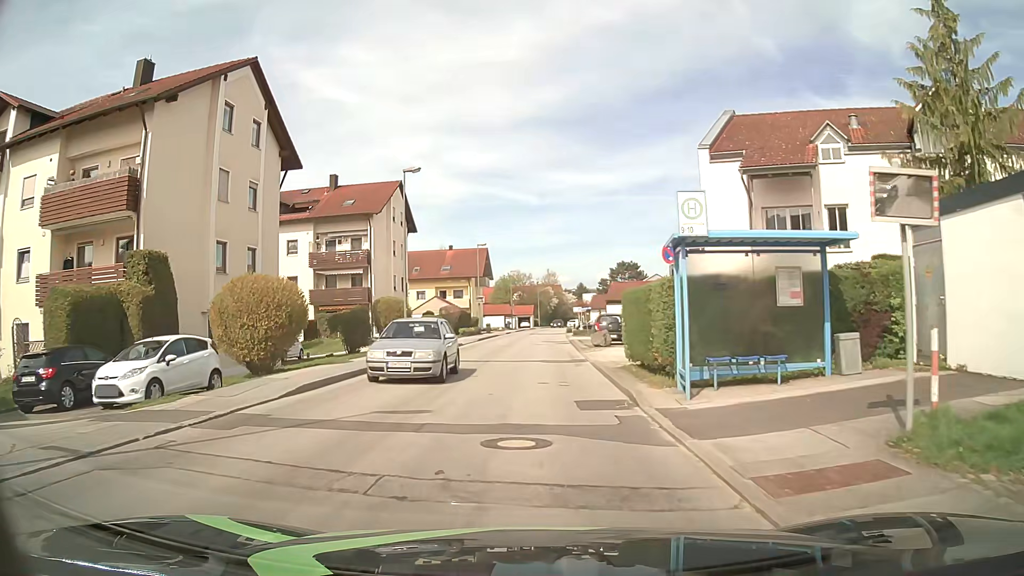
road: unclassified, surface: asphalt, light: Day
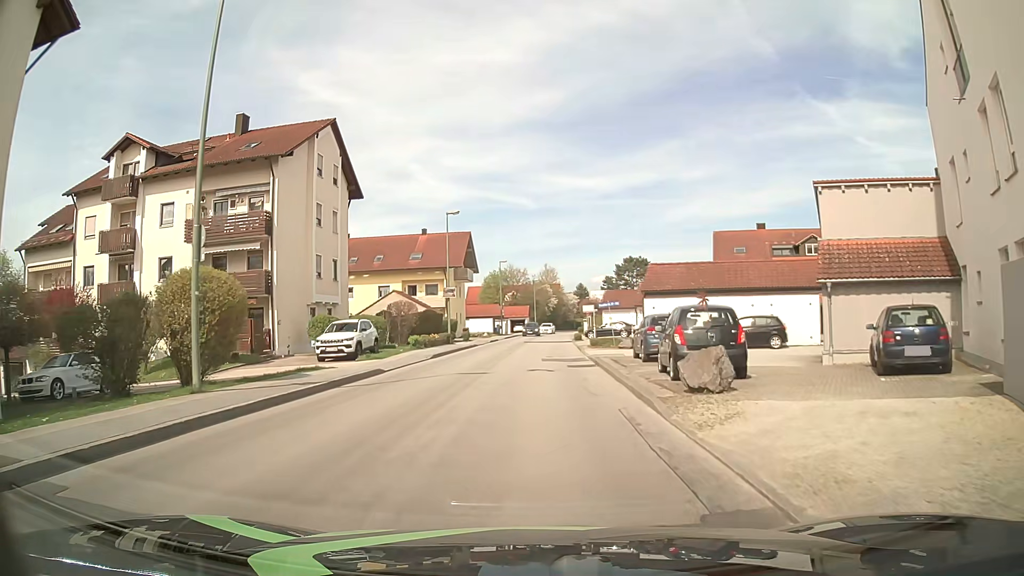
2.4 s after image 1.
(+0.3, +19.1) m; +1°
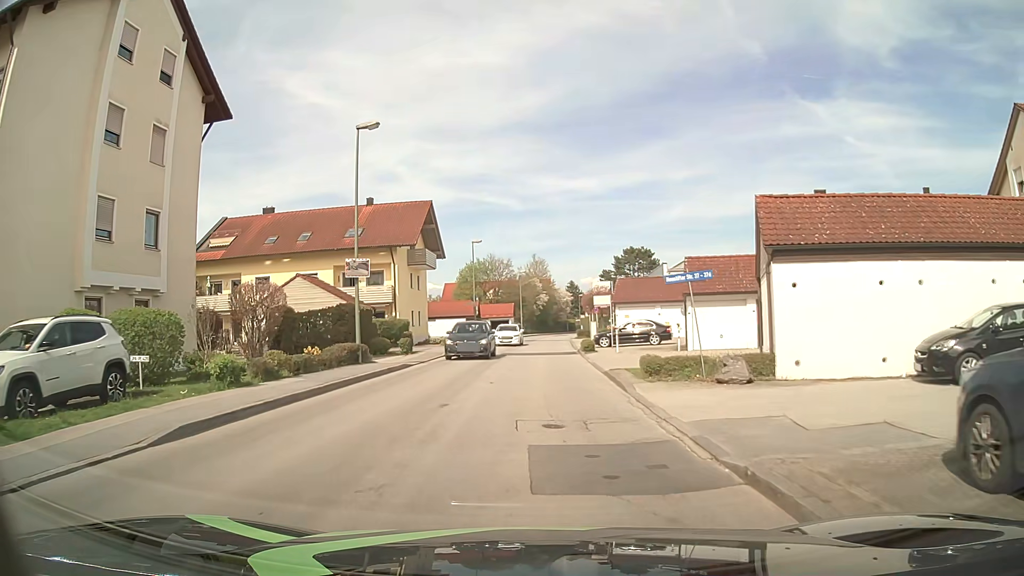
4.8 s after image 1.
(+0.3, +19.1) m; +1°
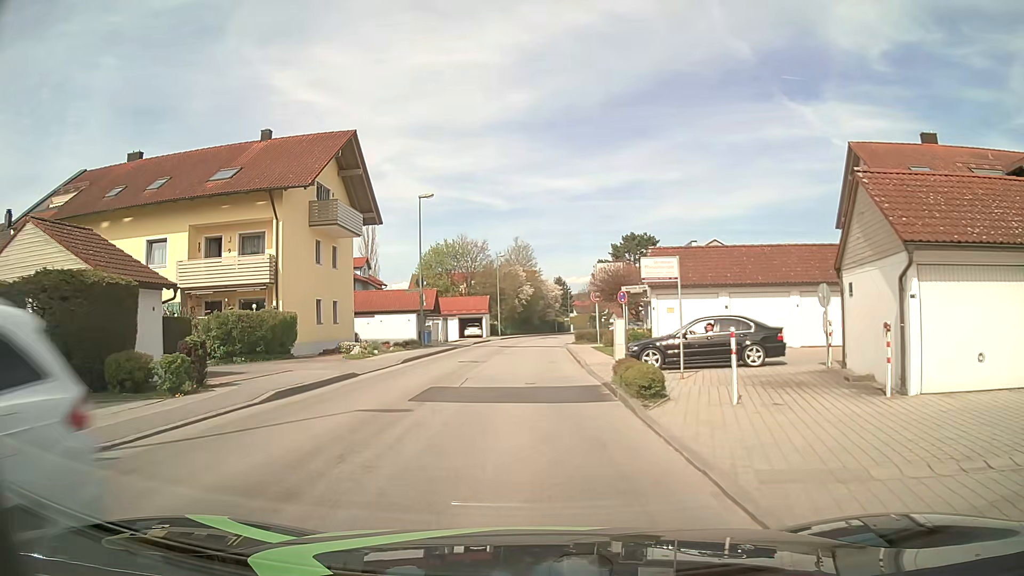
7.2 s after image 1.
(+0.3, +19.1) m; +1°
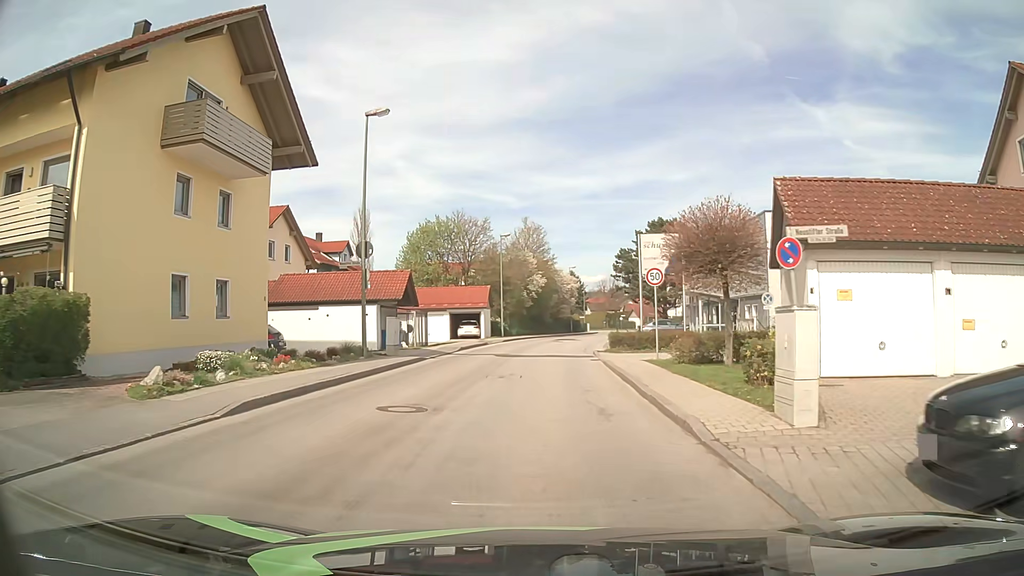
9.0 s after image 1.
(-0.1, +14.3) m; 0°
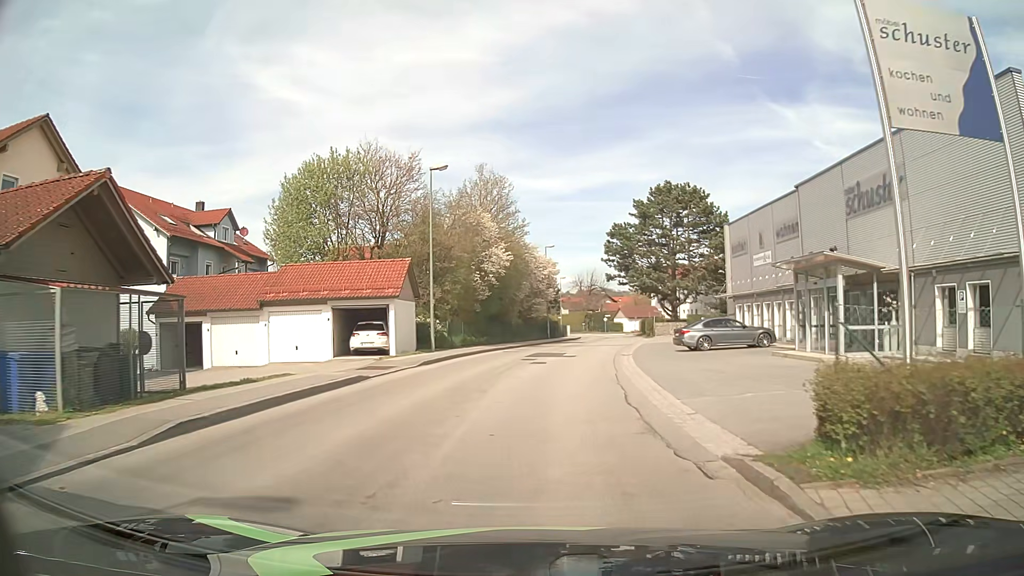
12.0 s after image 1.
(+0.3, +24.0) m; +2°
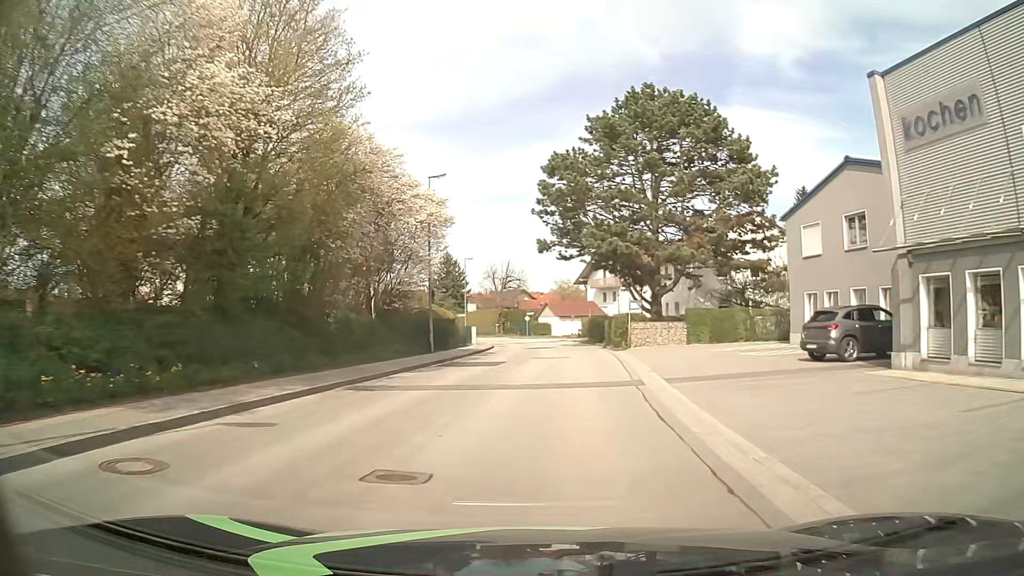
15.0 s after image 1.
(+1.7, +28.6) m; +7°
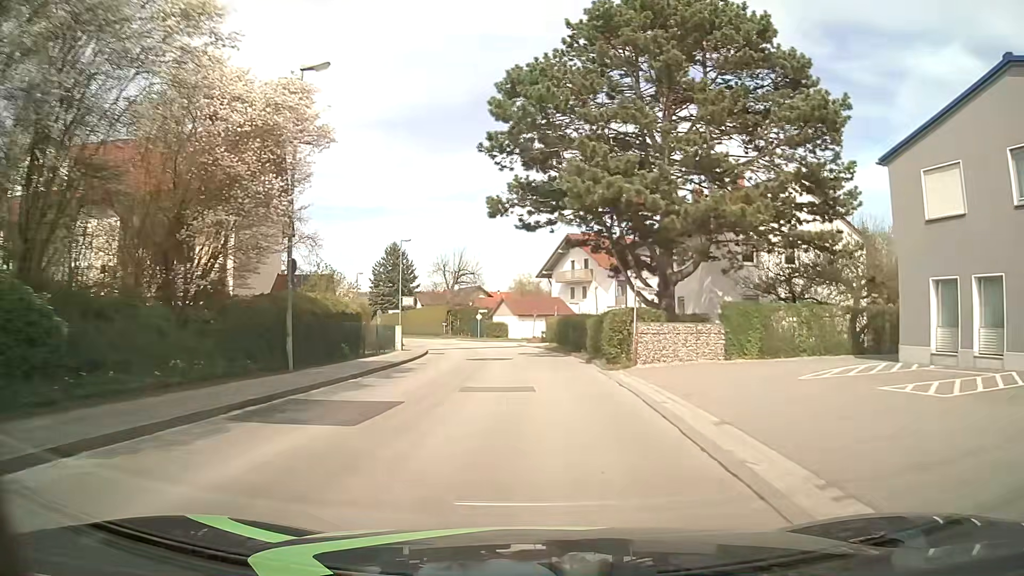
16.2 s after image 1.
(+0.3, +13.7) m; +2°
(0, +10) (0, +20) (0, +30) (-1, +40) (-2, +50) (-5, +60) (-8, +69) (-11, +78) (-15, +87) (-19, +97) m
